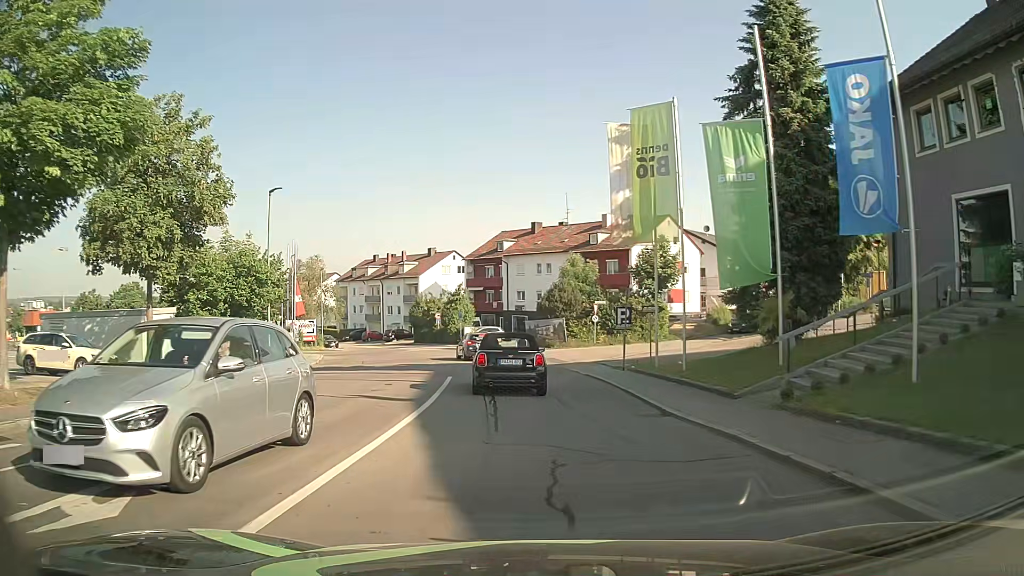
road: residential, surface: asphalt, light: Day
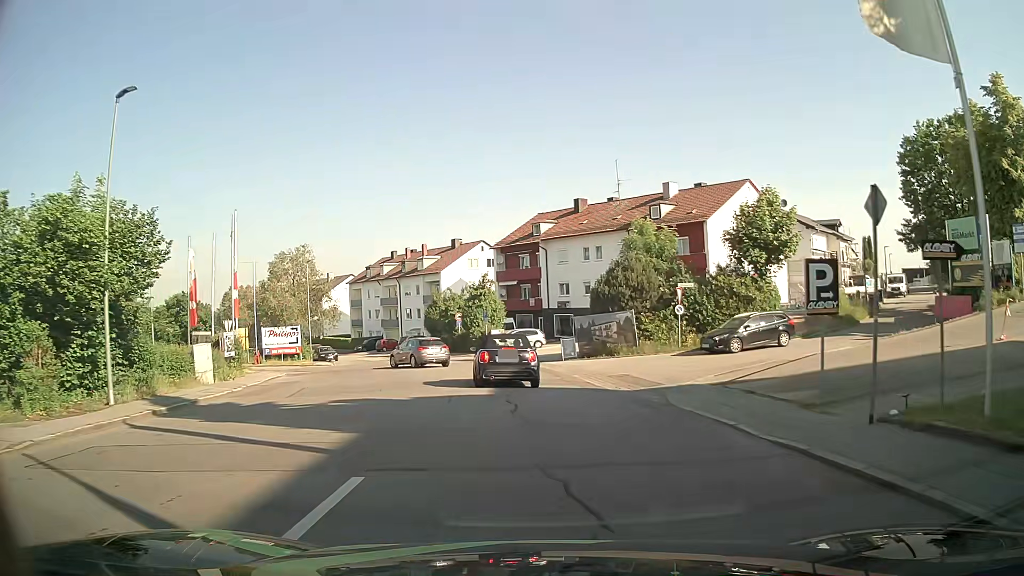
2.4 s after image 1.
(-0.6, +15.3) m; -5°
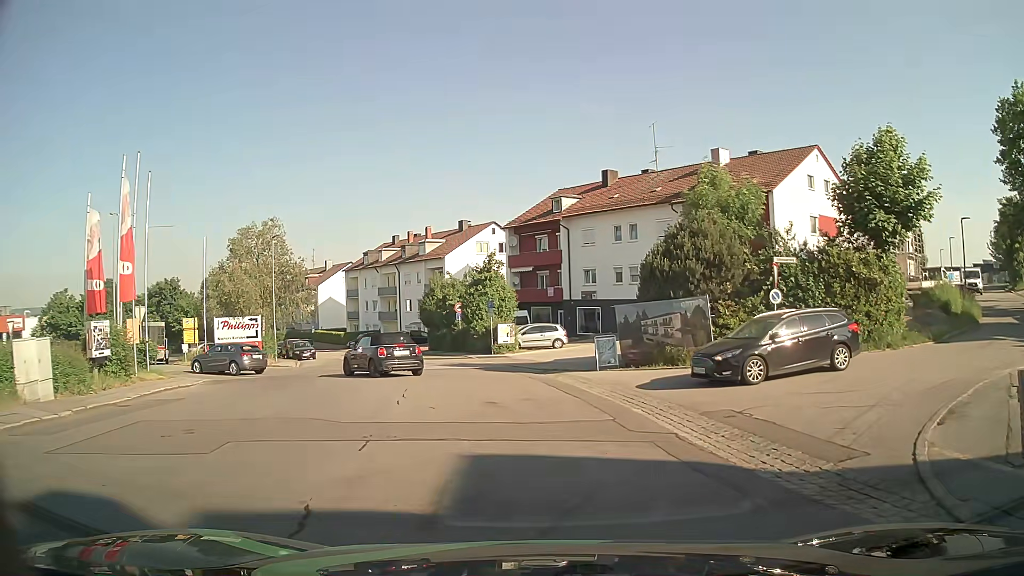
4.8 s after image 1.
(0.0, +10.3) m; -1°
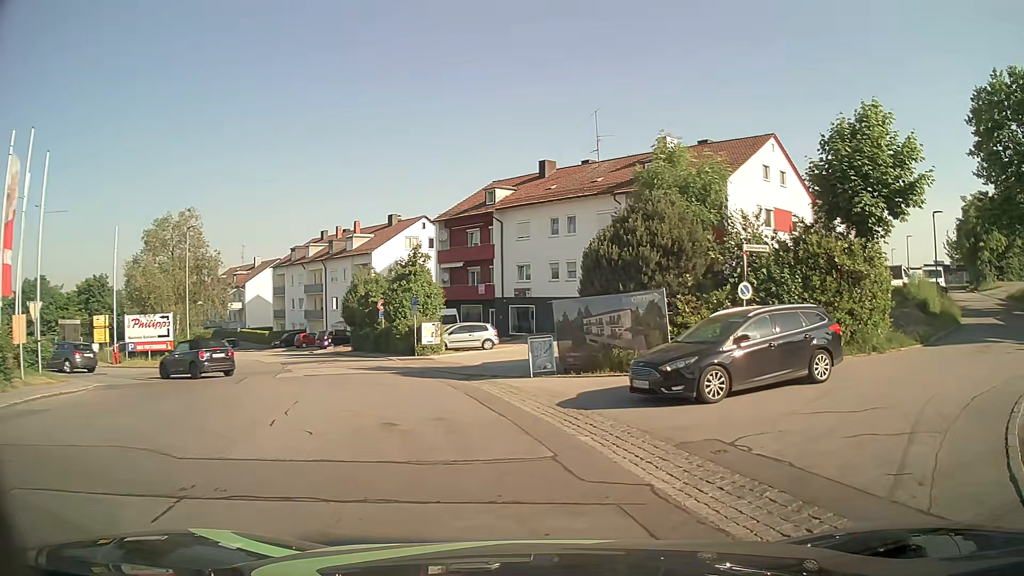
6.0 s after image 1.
(+0.1, +3.2) m; +6°
